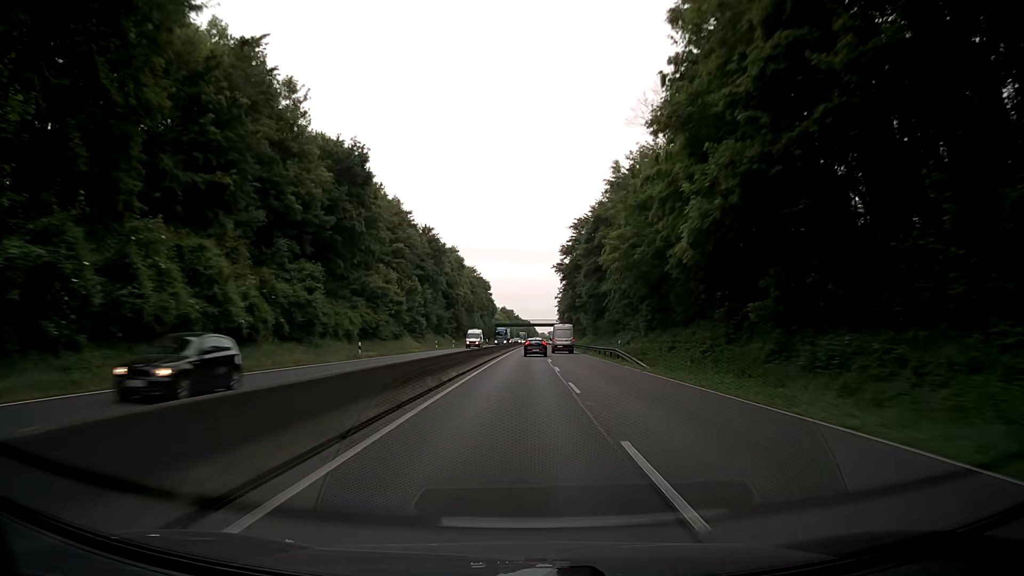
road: trunk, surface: asphalt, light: Day
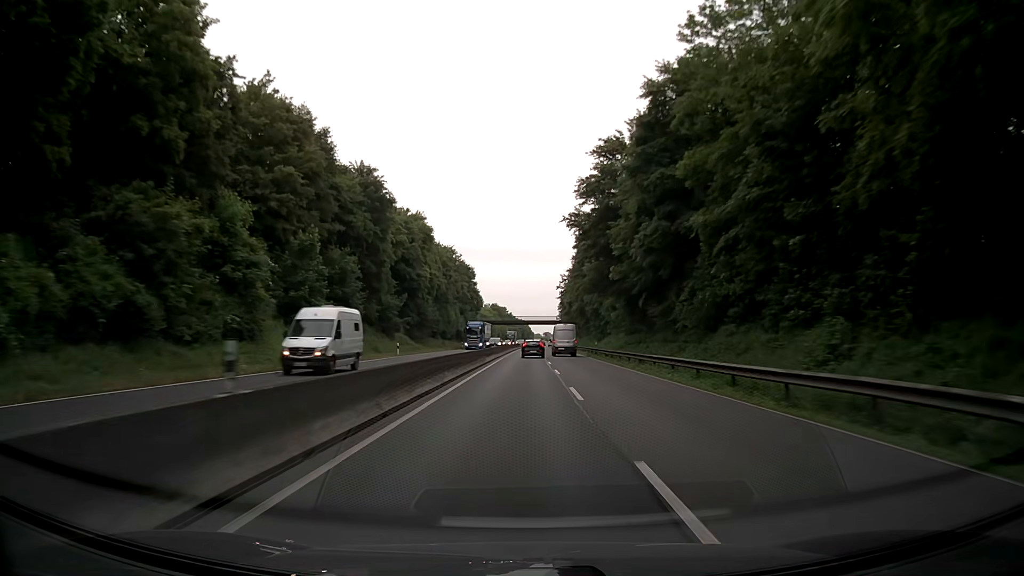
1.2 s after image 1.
(+0.2, +37.5) m; +1°
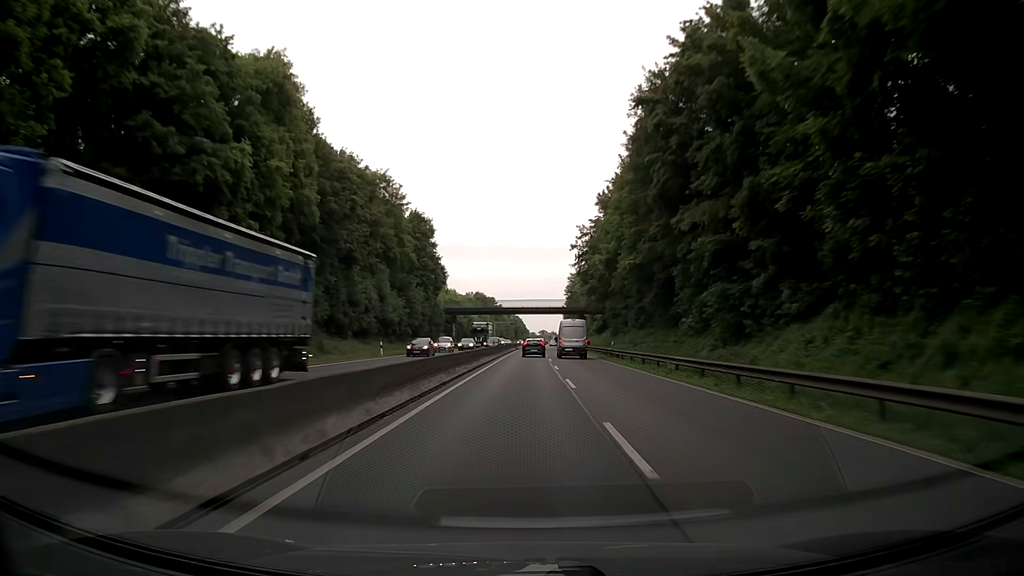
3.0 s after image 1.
(+0.2, +56.6) m; 0°
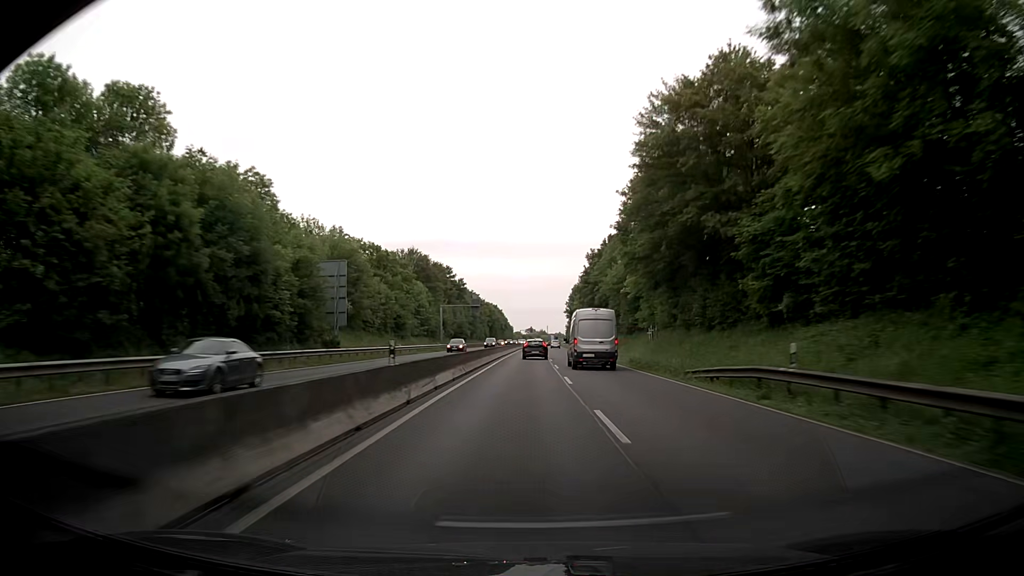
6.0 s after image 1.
(+1.4, +94.1) m; +1°
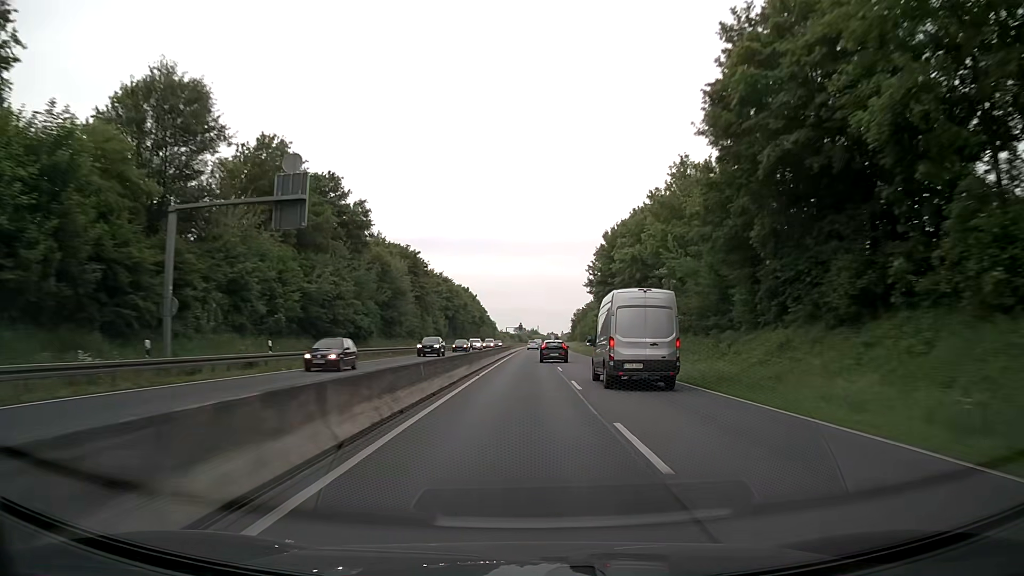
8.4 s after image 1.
(+1.5, +73.7) m; +2°
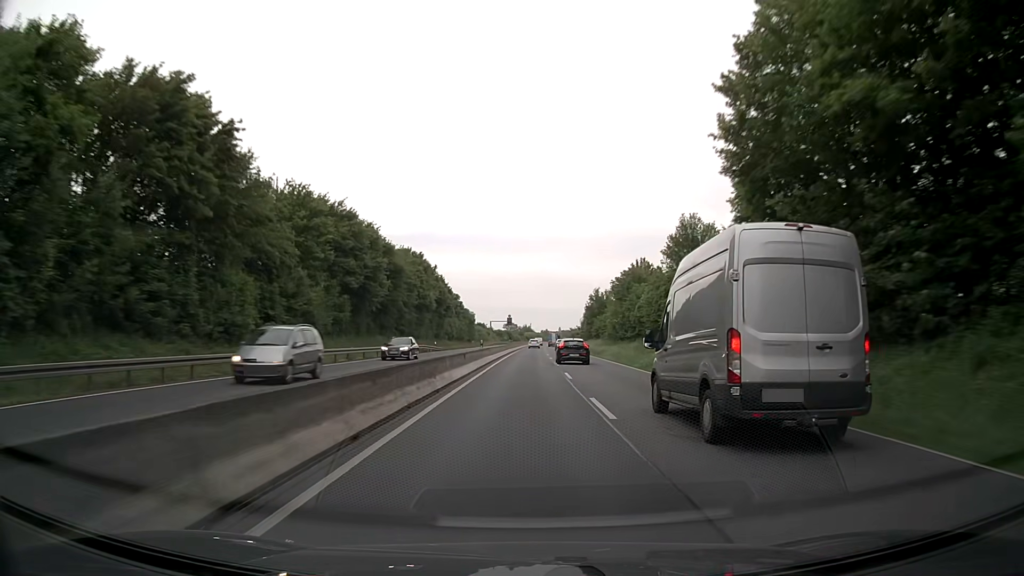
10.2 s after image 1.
(+0.1, +55.7) m; 0°
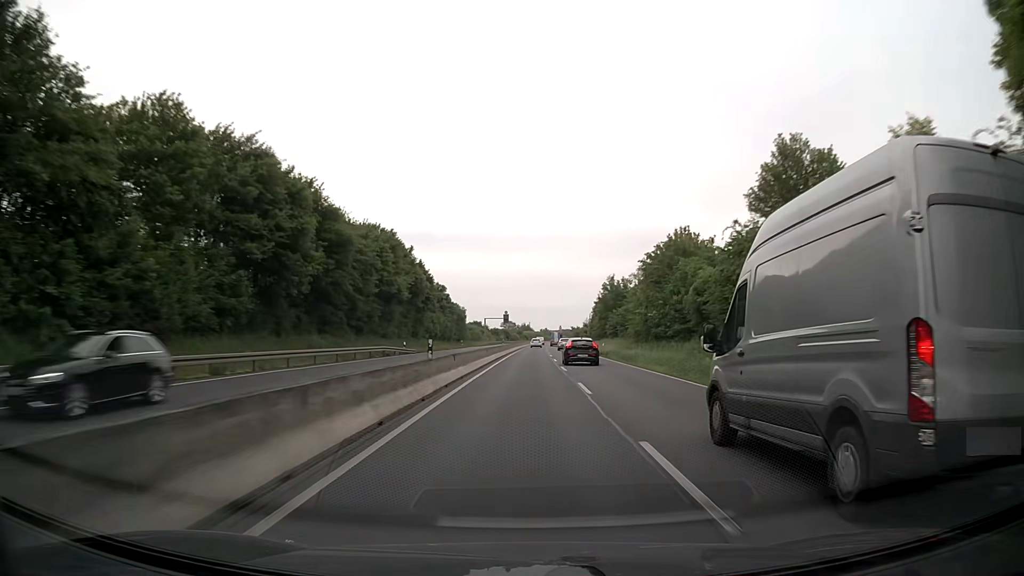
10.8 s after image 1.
(0.0, +18.7) m; 0°
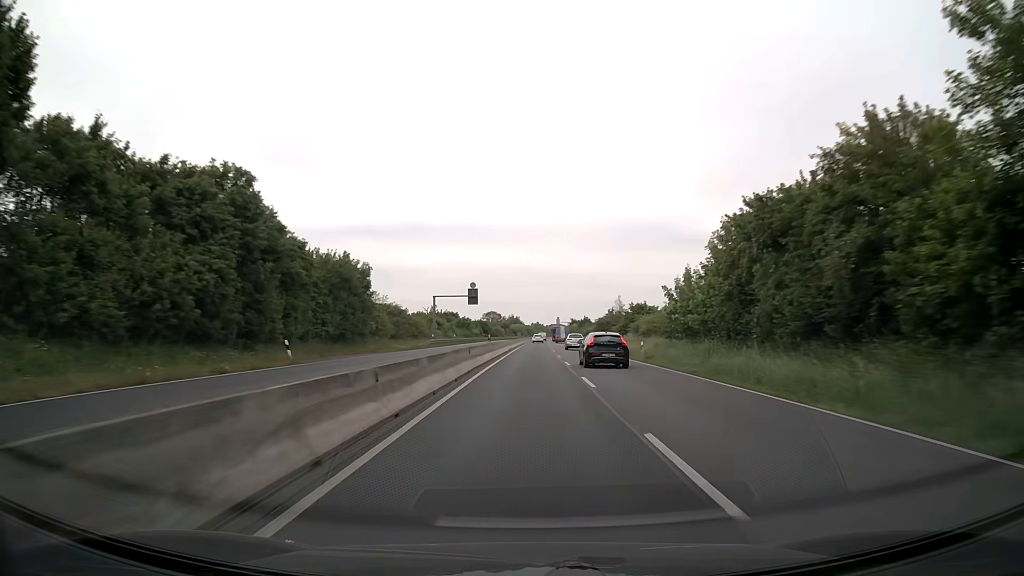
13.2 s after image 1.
(+0.5, +71.3) m; +1°
(0, +10) (0, +20) (0, +30) (0, +40) (+1, +50) (+1, +60) (+1, +70) (+2, +80) (+2, +90) (+3, +100) m
